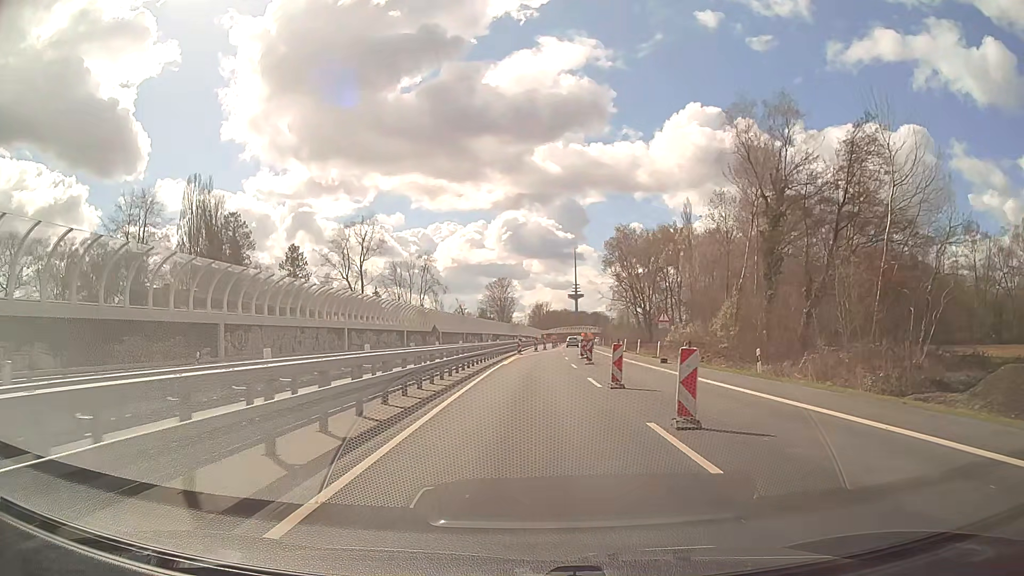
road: trunk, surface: asphalt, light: Day
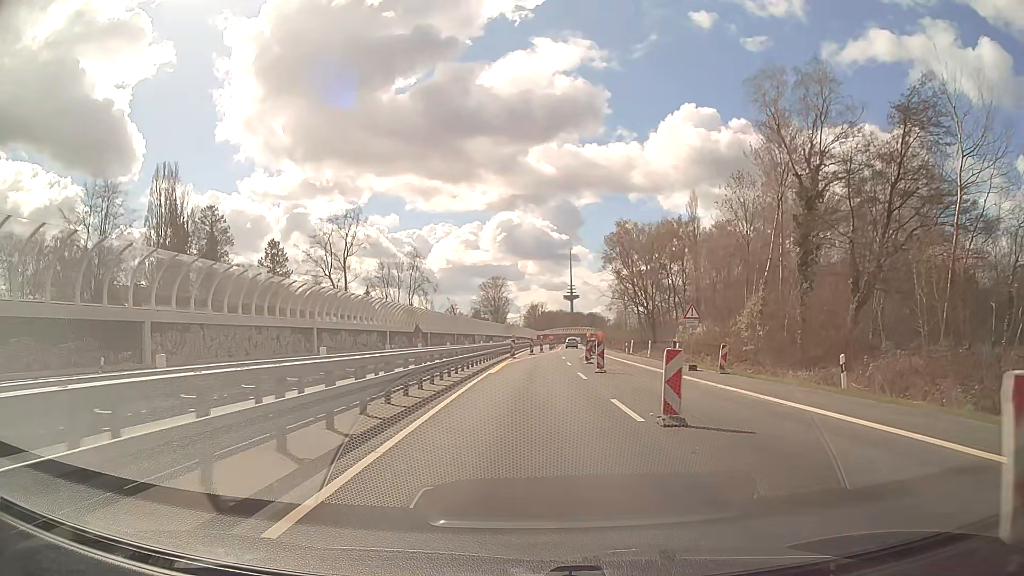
(0.0, +7.7) m; 0°
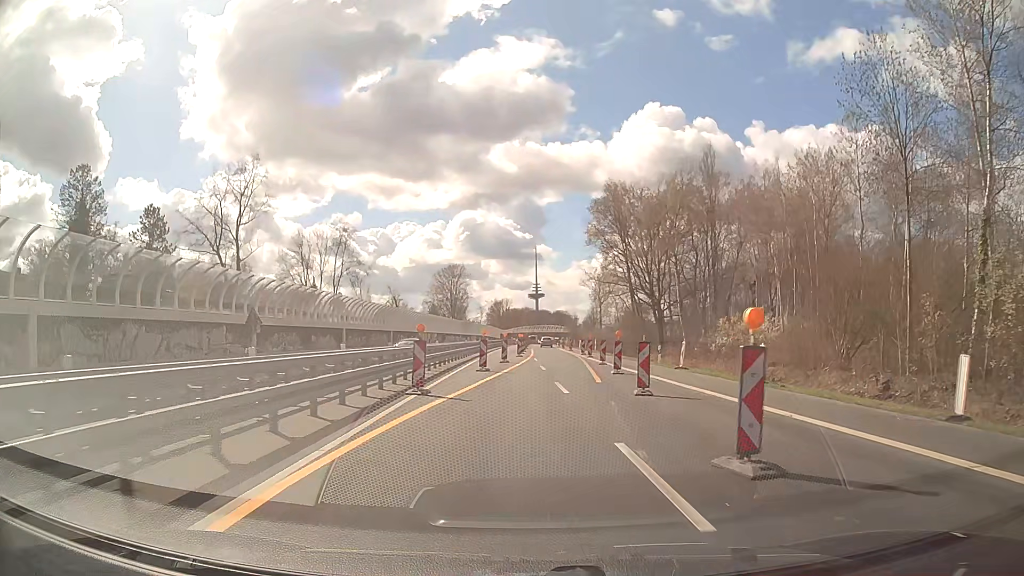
(+0.6, +30.6) m; +3°
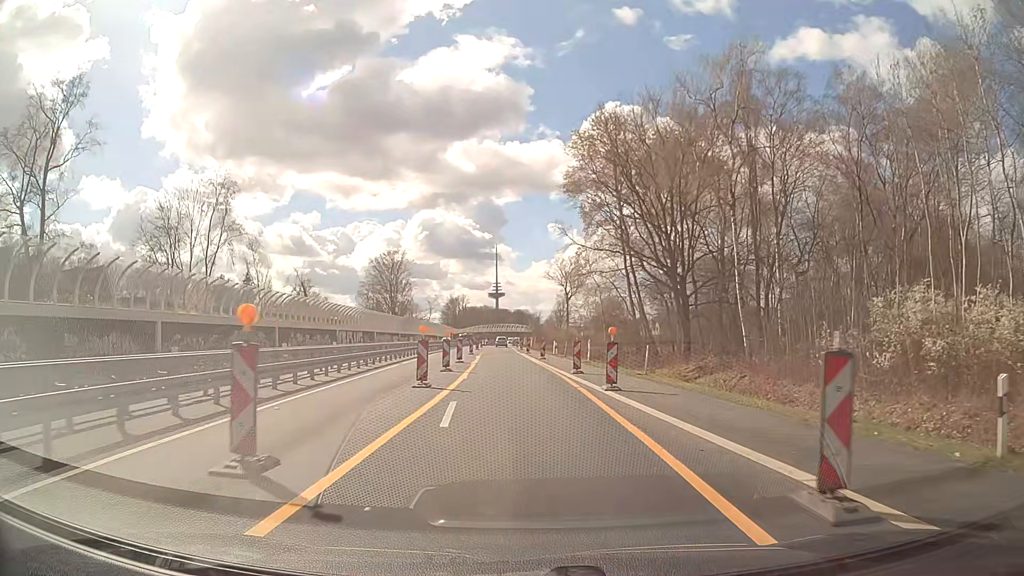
(+0.9, +30.6) m; +3°
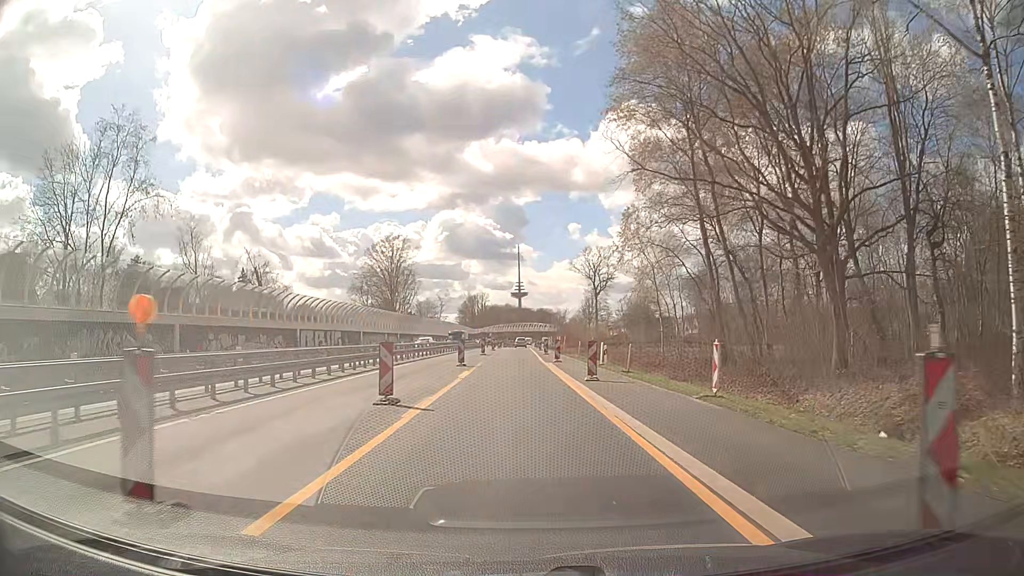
(-0.3, +23.0) m; -2°
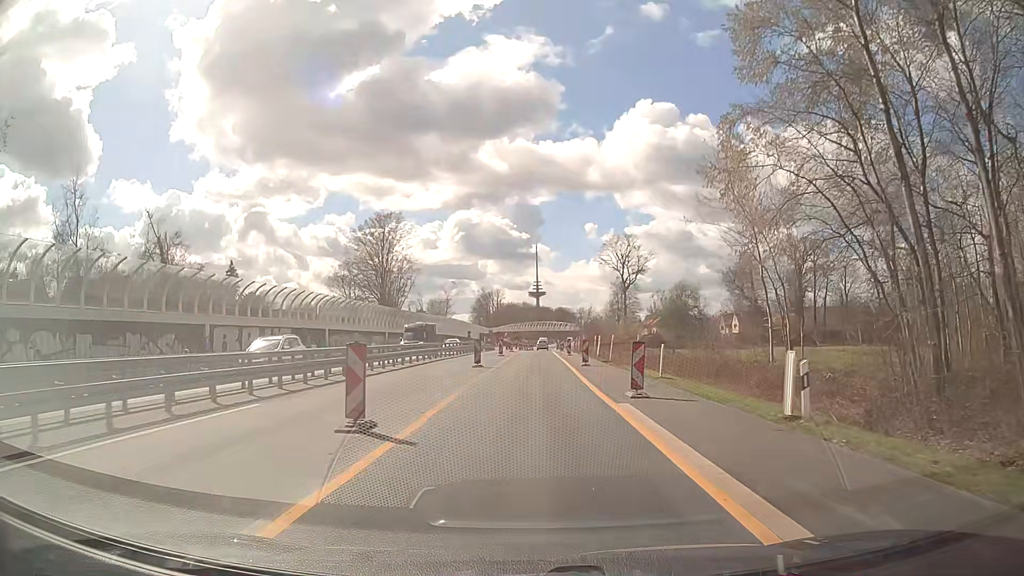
(-0.5, +22.9) m; -2°
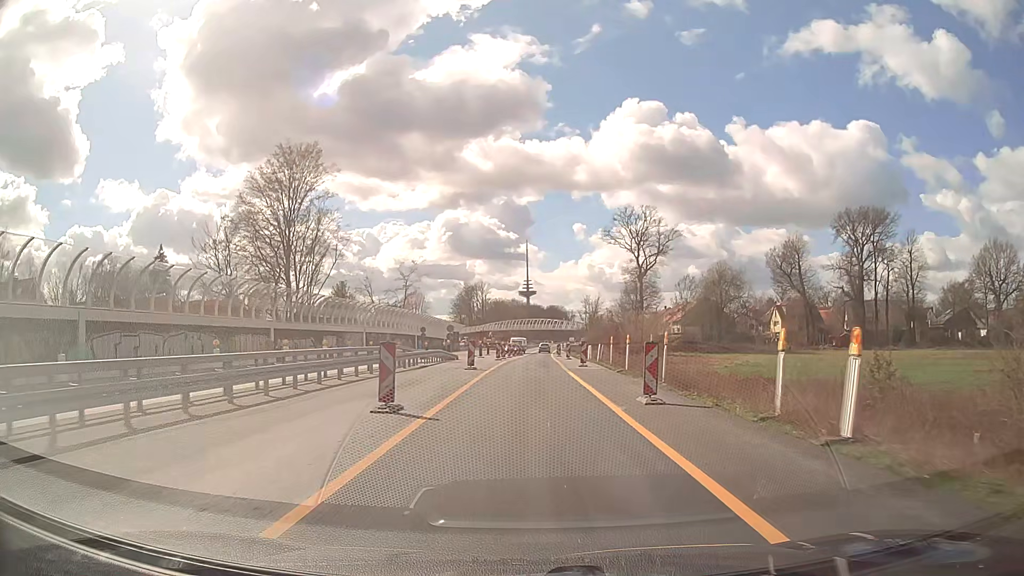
(+0.6, +38.1) m; +2°
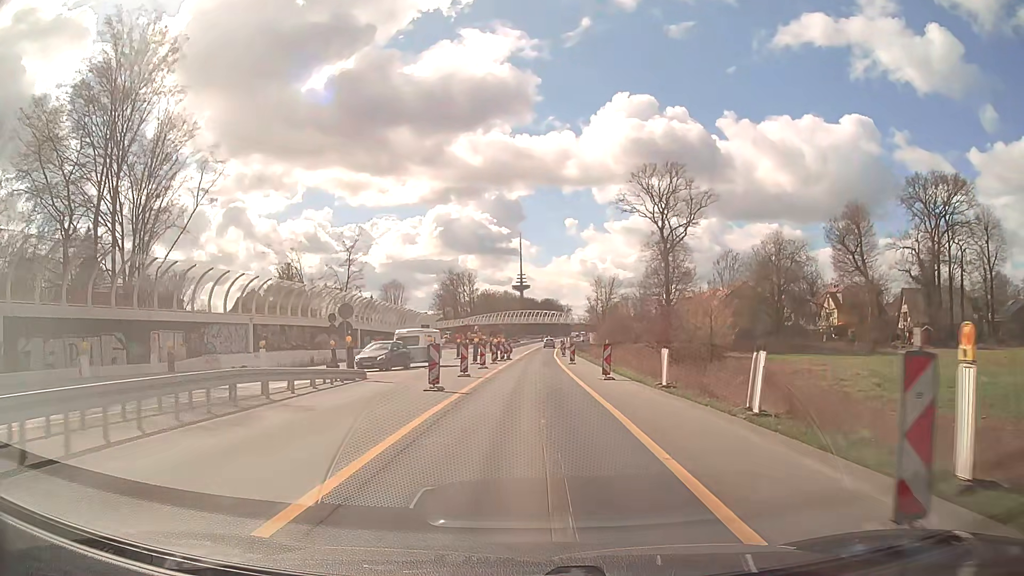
(-0.1, +30.4) m; 0°
(0, +10) (0, +20) (0, +30) (0, +40) (+1, +50) (+1, +60) (+1, +70) (+1, +80) (+2, +90) (+2, +100) m
